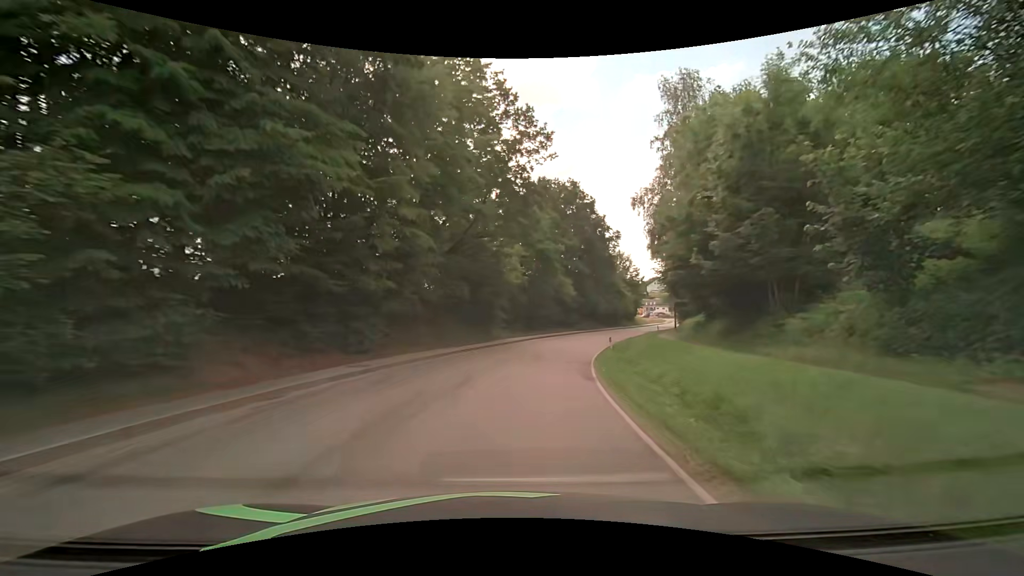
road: secondary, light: Day
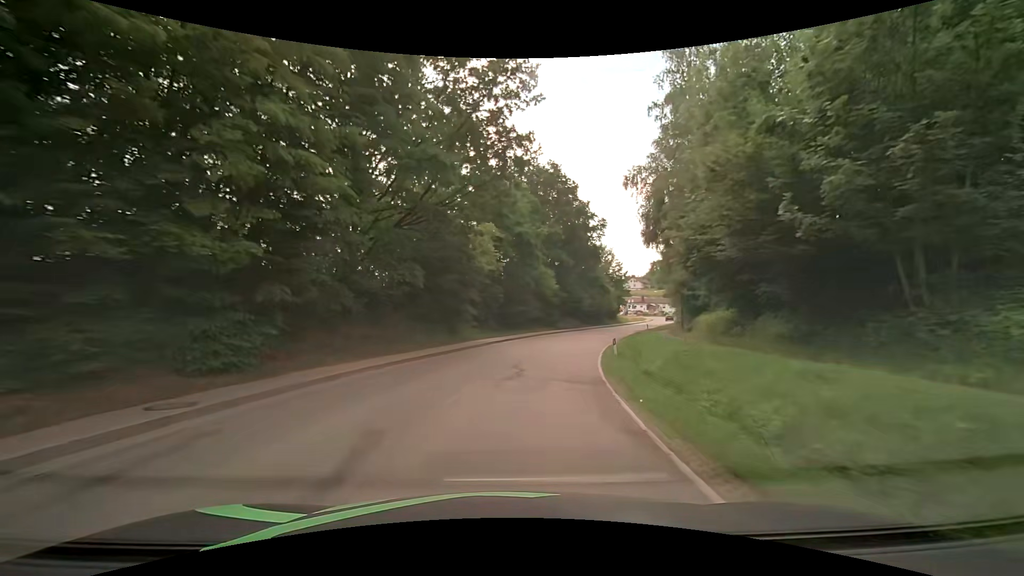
(+0.2, +7.6) m; +2°
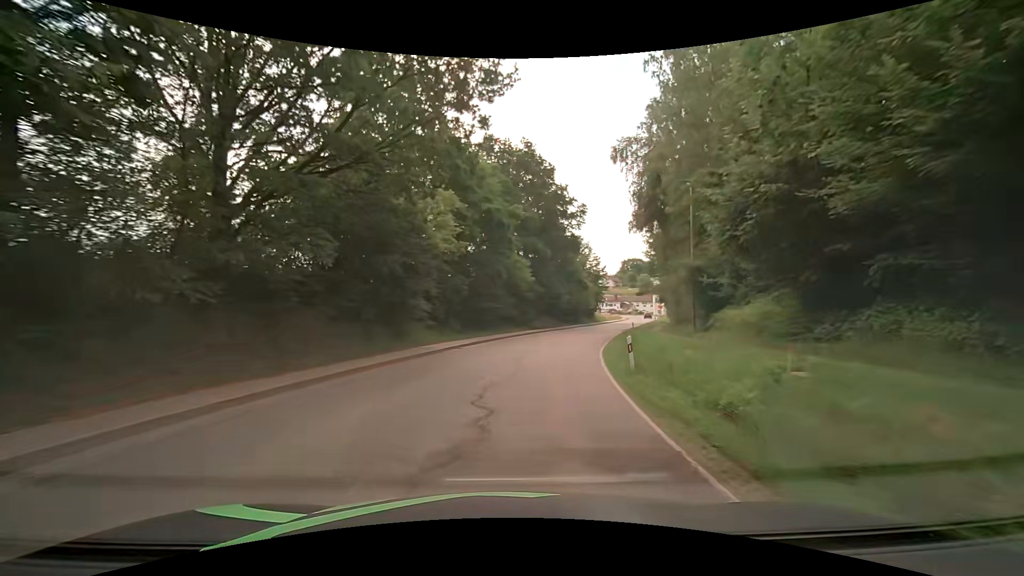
(+0.2, +7.6) m; +3°
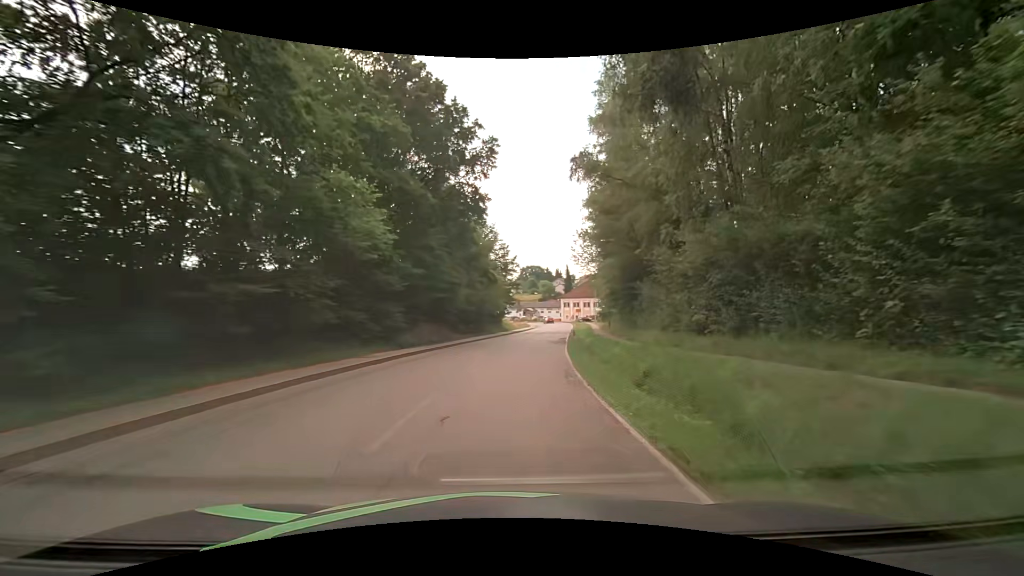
(+2.4, +22.6) m; +12°
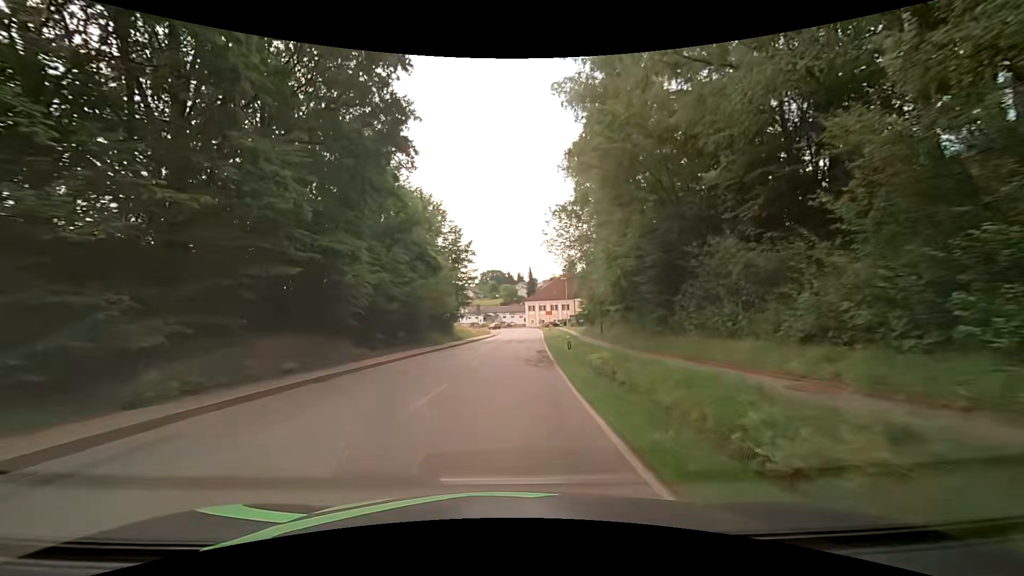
(+0.6, +15.1) m; +4°
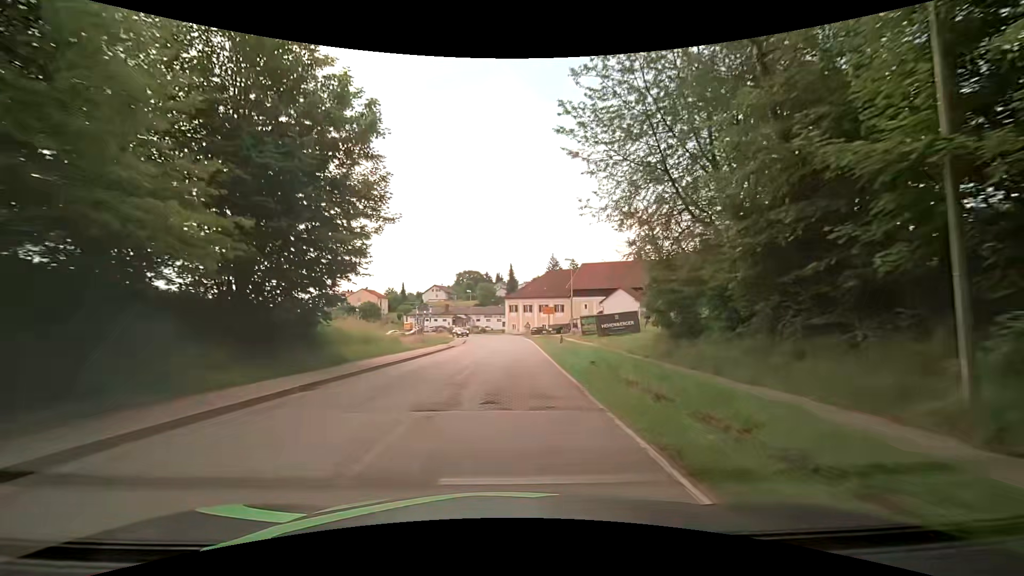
(+0.9, +30.5) m; +3°
